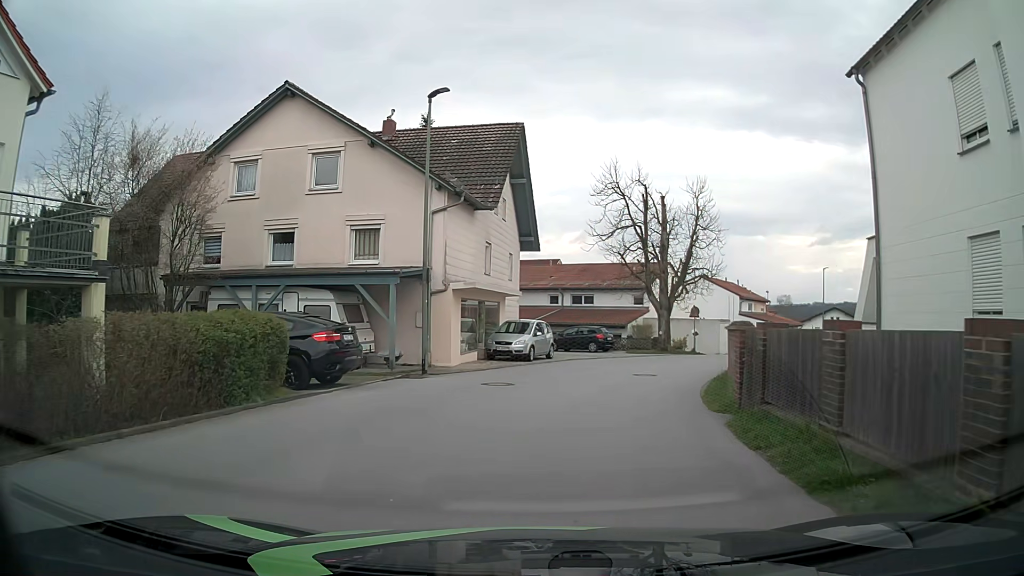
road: unclassified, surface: asphalt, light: Day
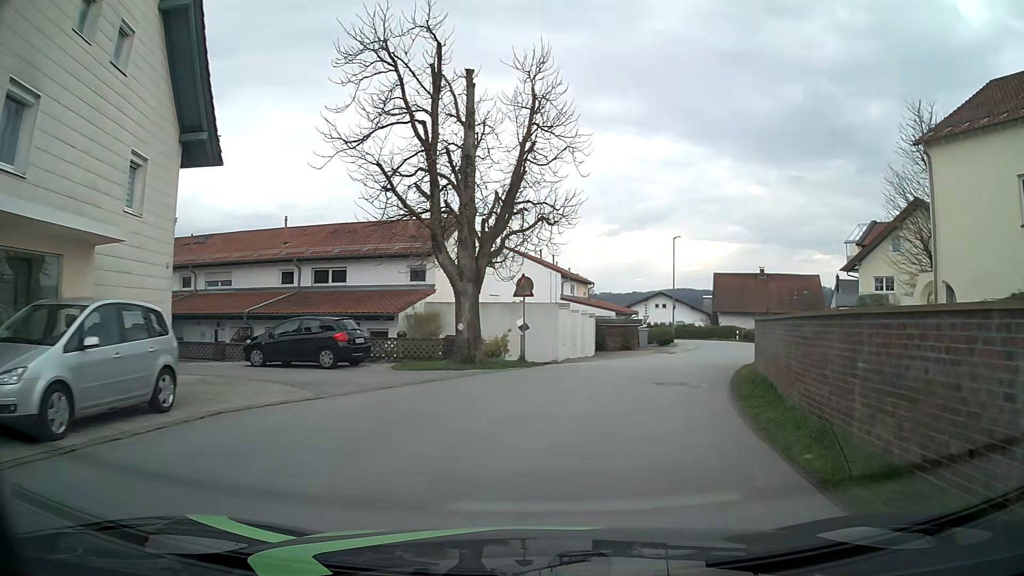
(+2.3, +19.0) m; +18°
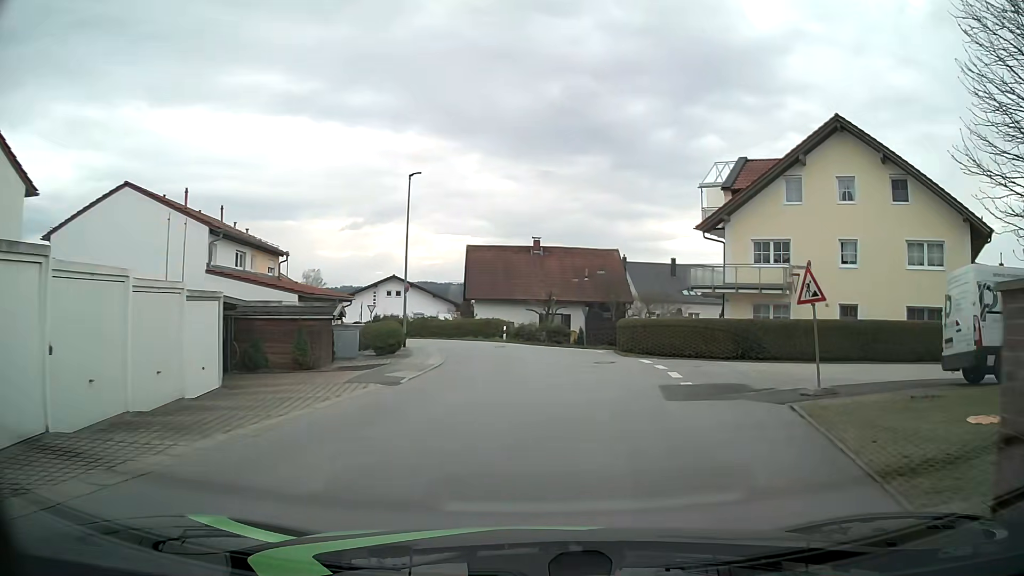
(+4.1, +21.2) m; +20°
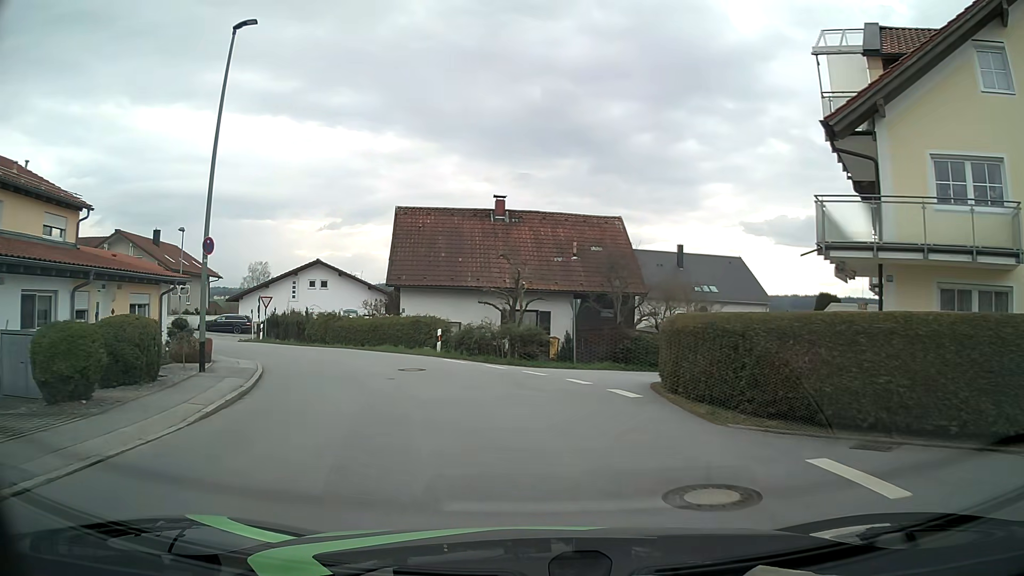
(+1.3, +17.8) m; +4°
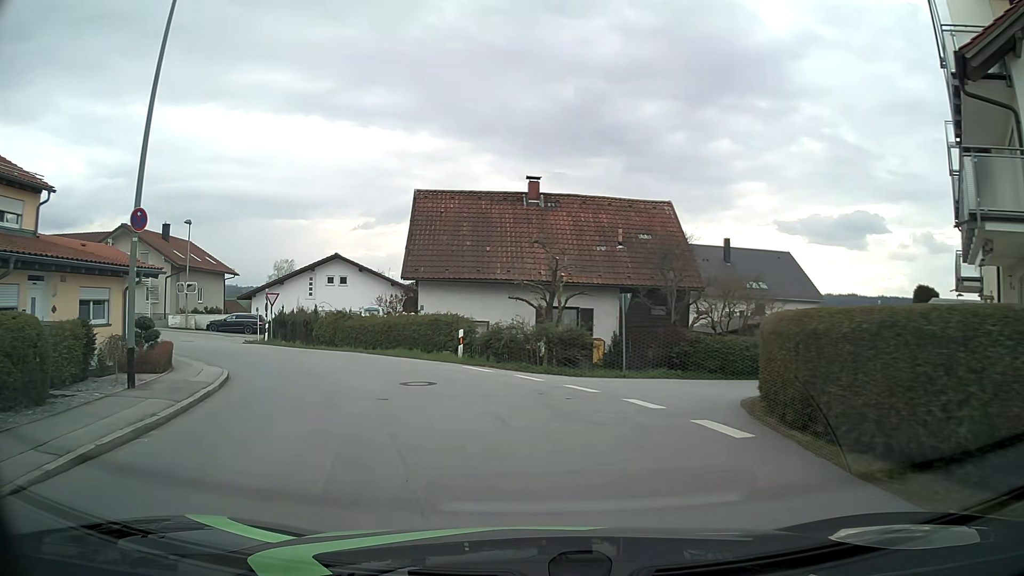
(-0.1, +4.4) m; -3°
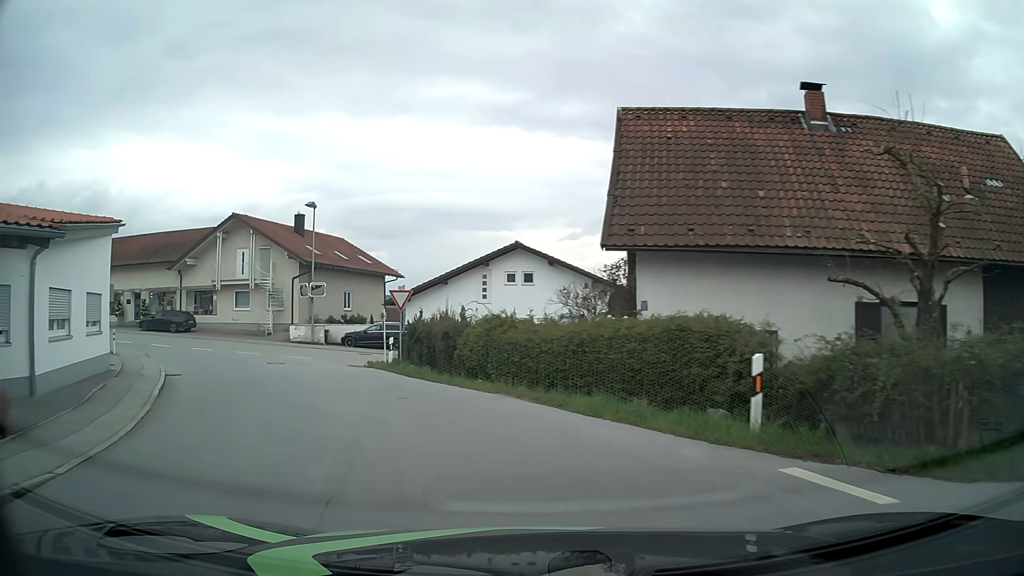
(-1.9, +13.1) m; -18°
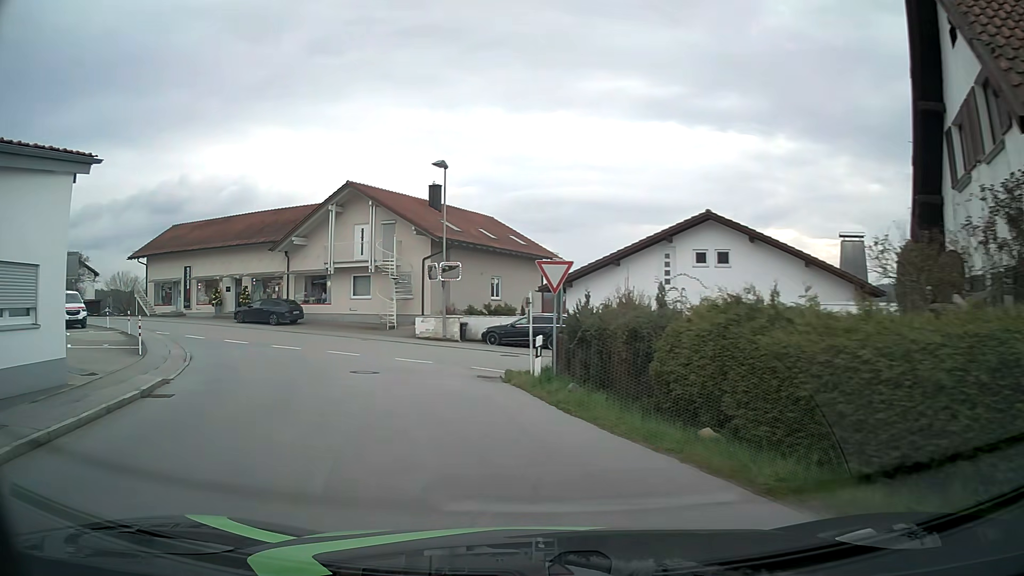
(-1.0, +8.6) m; -14°
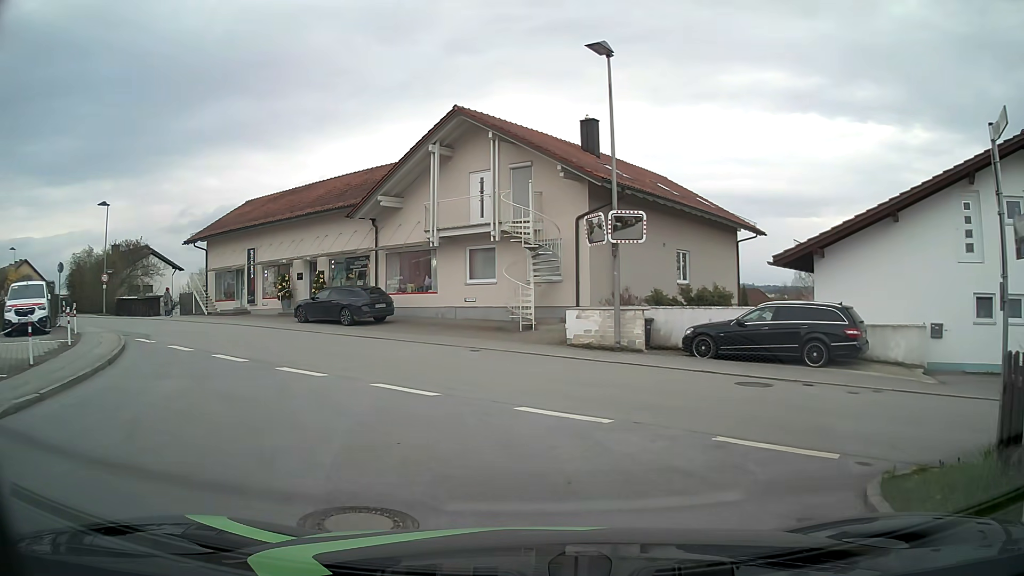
(-1.7, +12.6) m; -12°
(0, +10) (-5, +19) (-13, +25) (-21, +30) (-30, +36) (-38, +41) (-47, +46) (-55, +51) (-64, +56) (-73, +60) m
